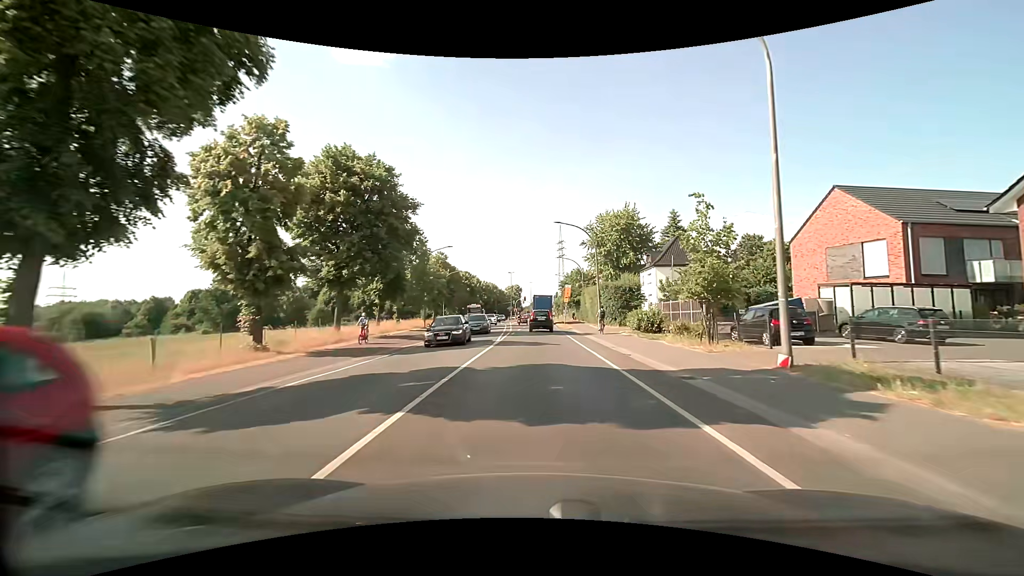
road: primary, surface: asphalt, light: Day
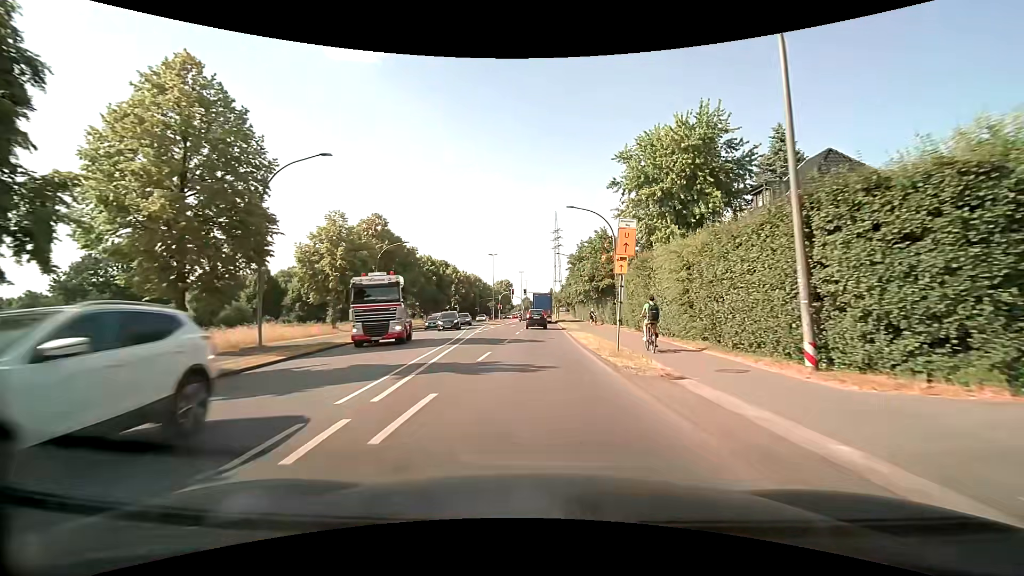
(+0.2, +36.7) m; +1°
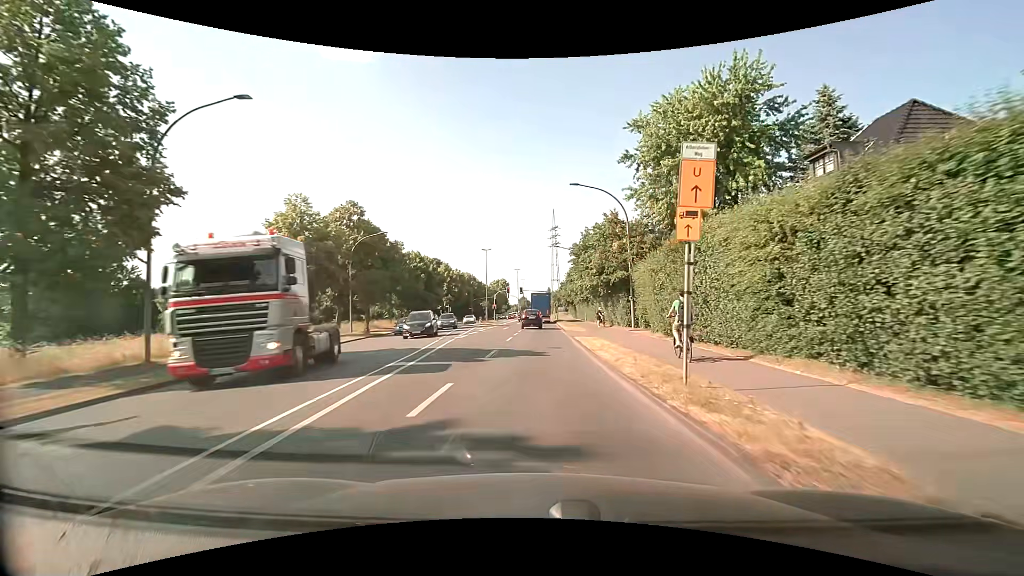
(0.0, +7.5) m; 0°
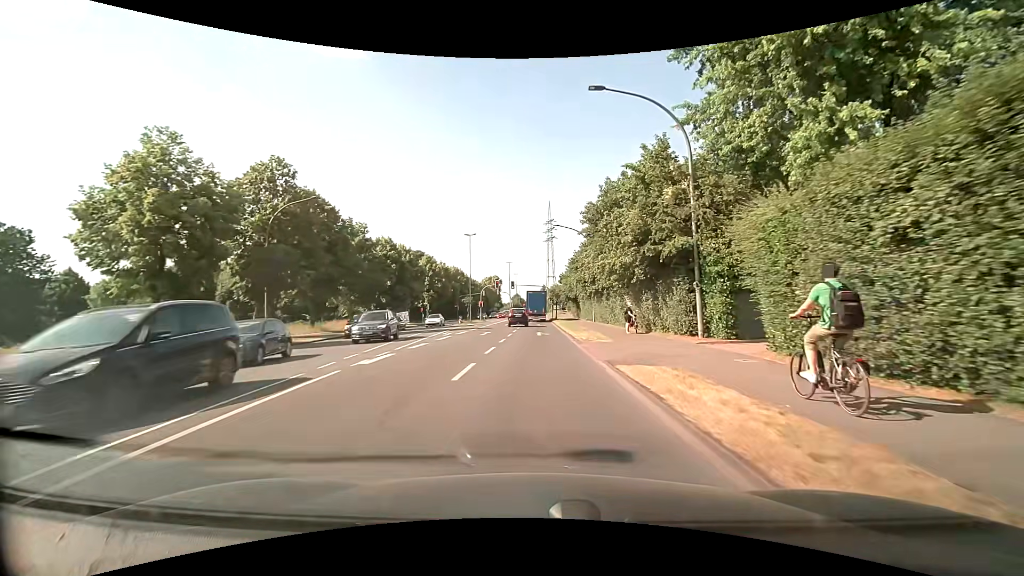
(+0.1, +14.9) m; +1°
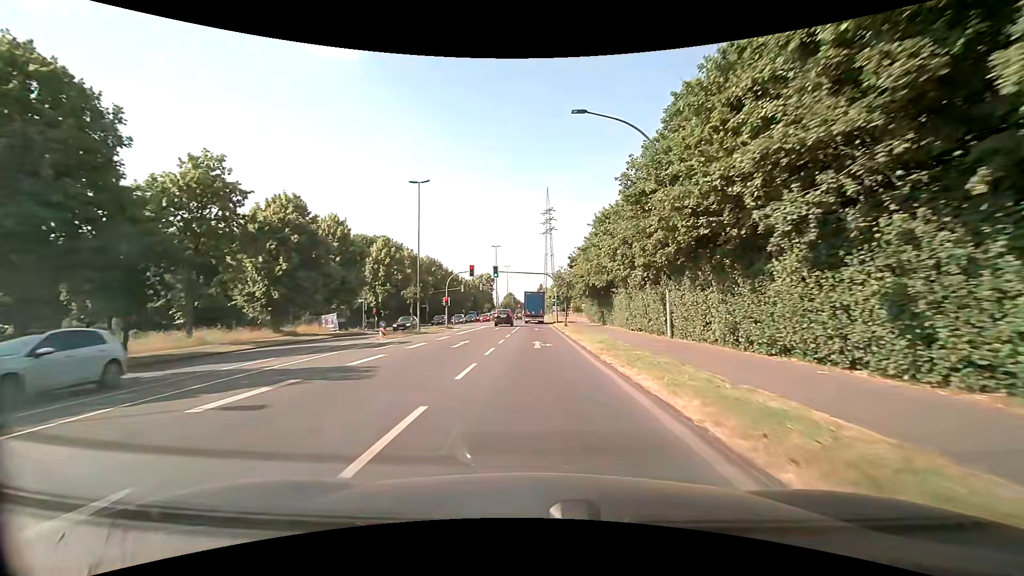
(+0.1, +29.4) m; 0°
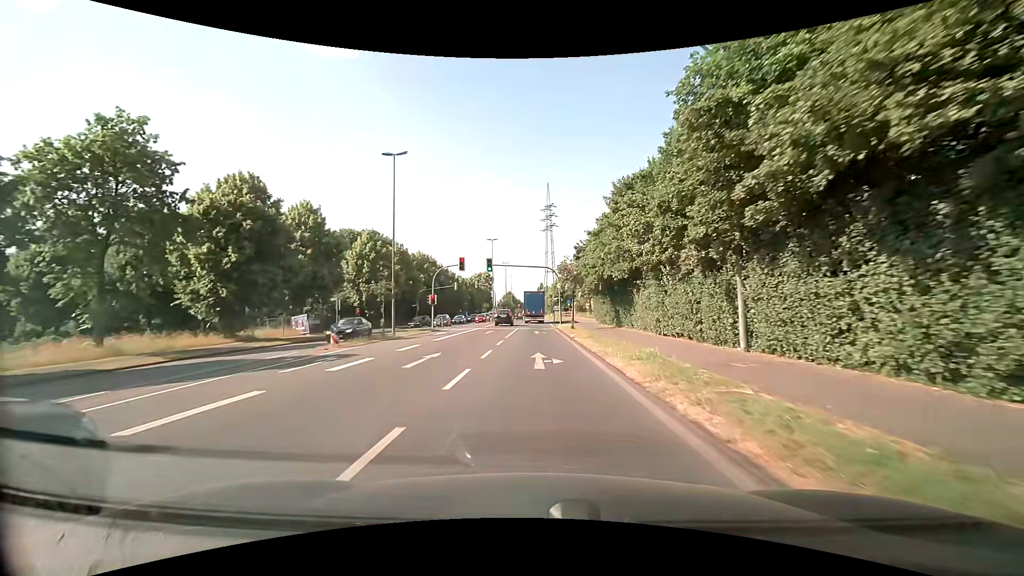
(0.0, +7.4) m; 0°
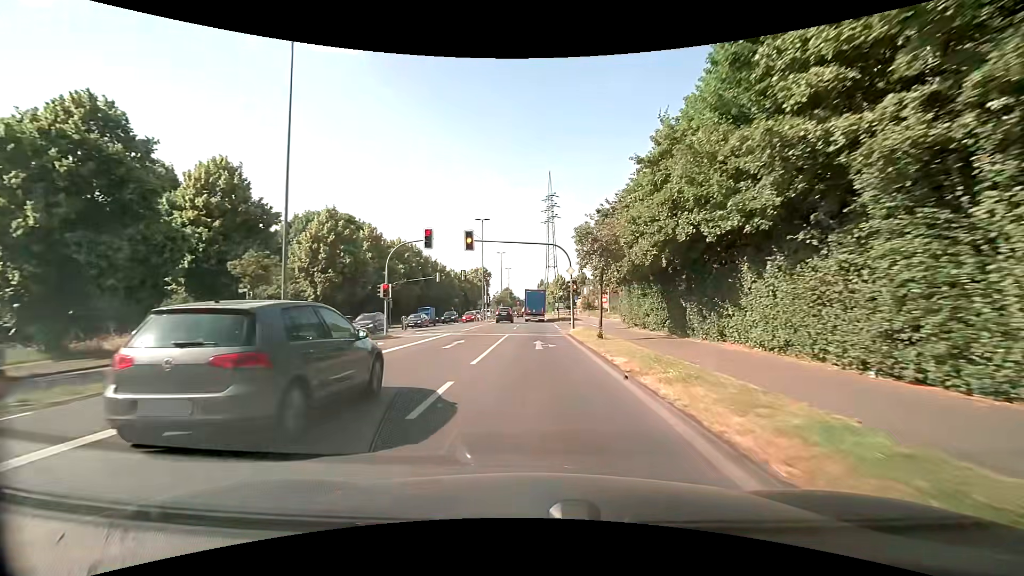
(-0.1, +14.6) m; 0°
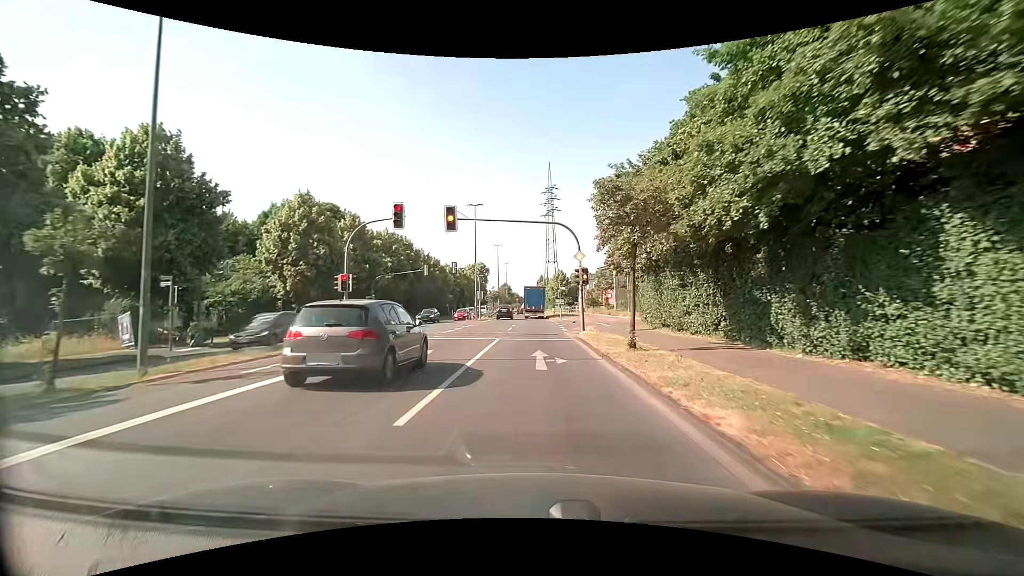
(0.0, +6.5) m; +1°
